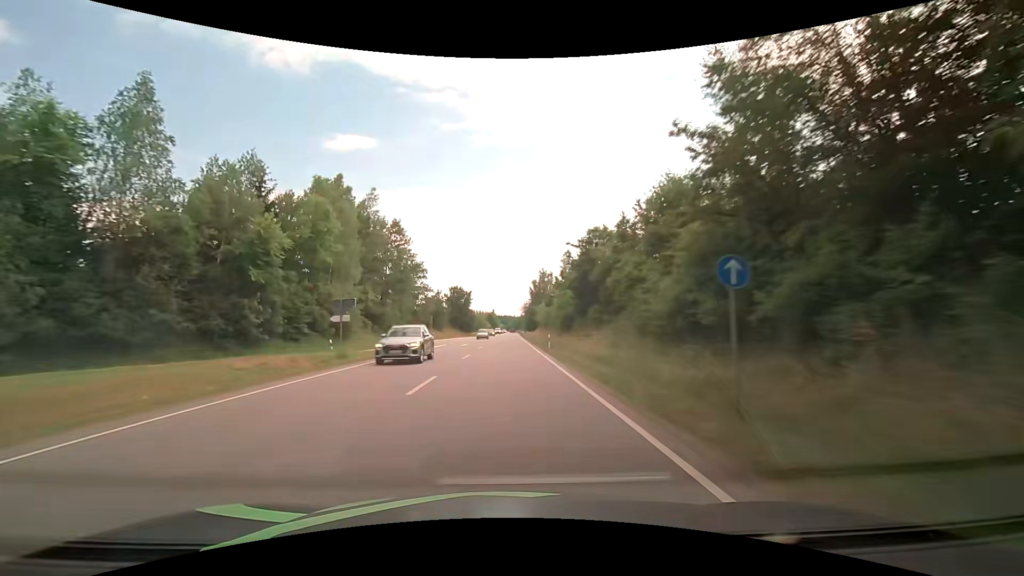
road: primary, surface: asphalt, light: Day
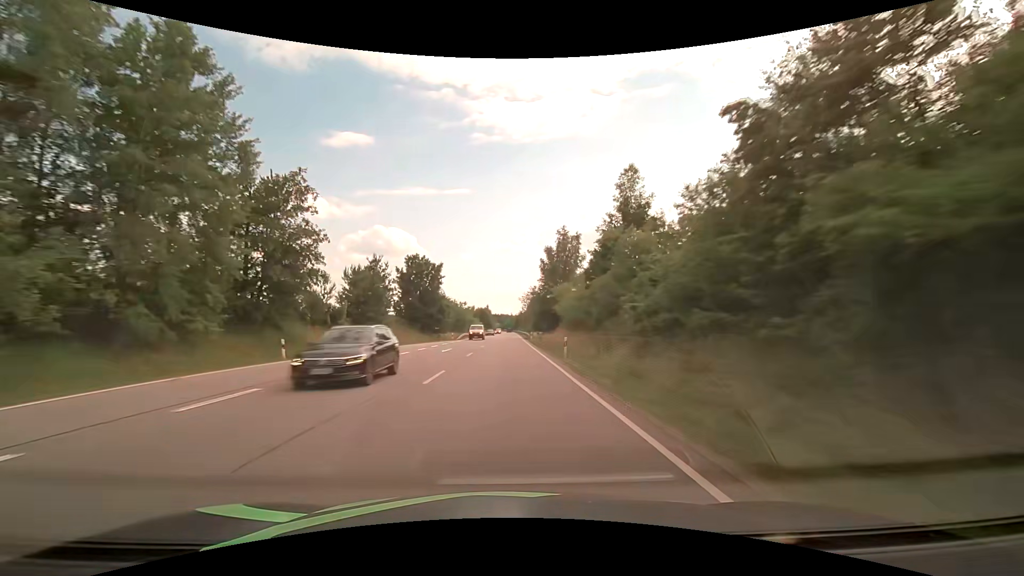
(0.0, +47.3) m; +1°
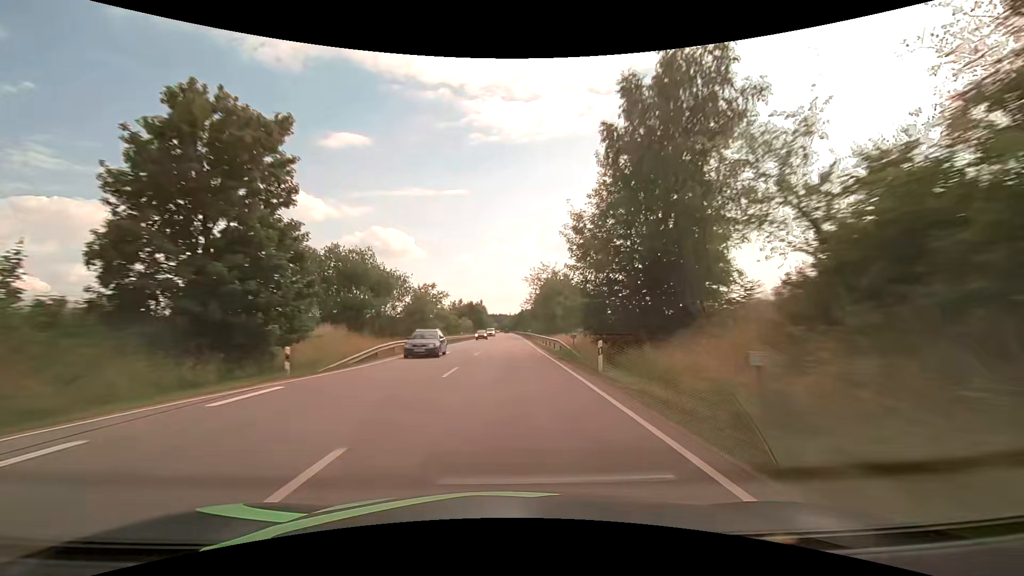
(-0.3, +47.4) m; 0°
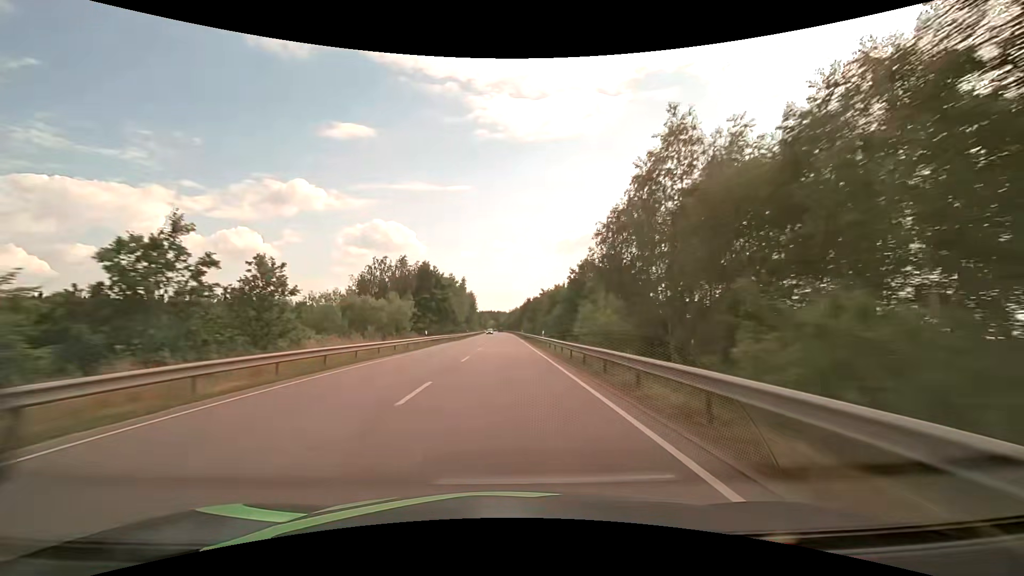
(+0.4, +79.1) m; 0°
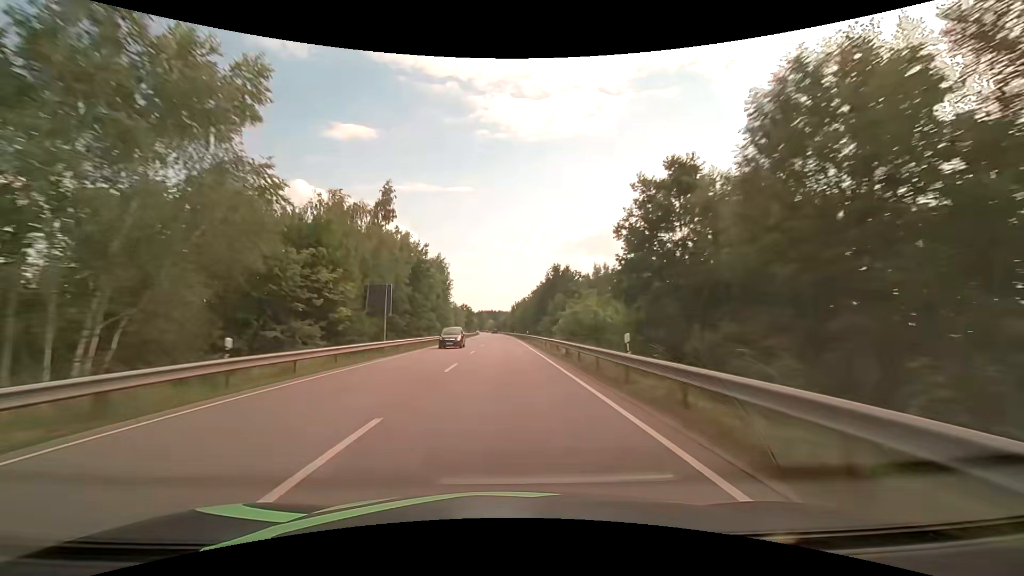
(+0.1, +79.2) m; 0°
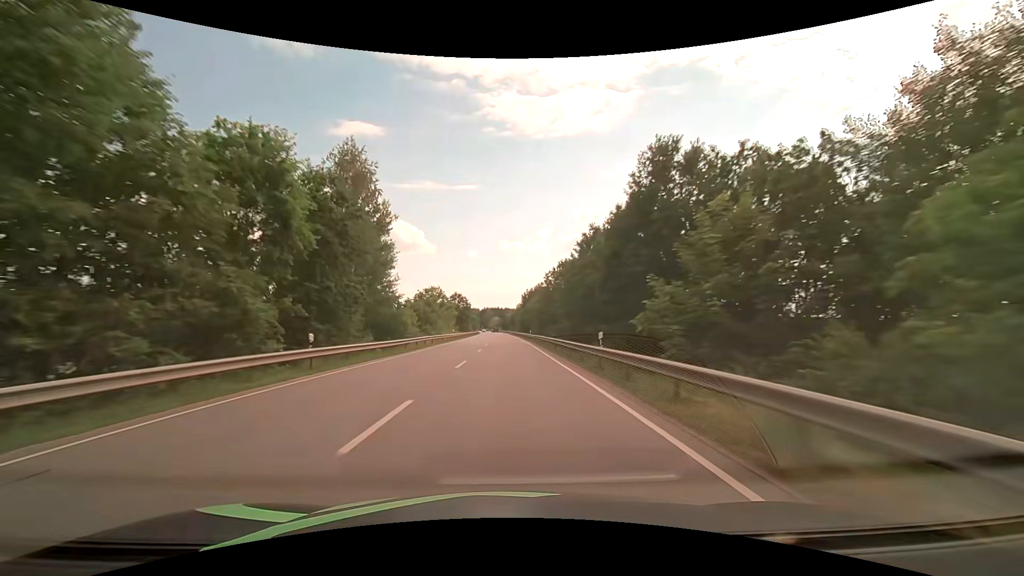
(-0.6, +47.4) m; -1°
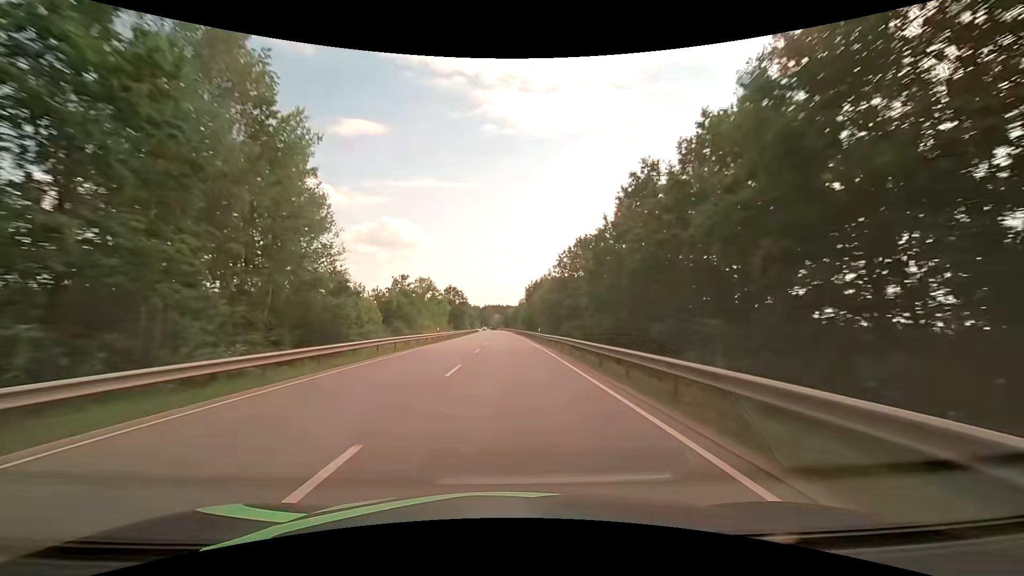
(-0.1, +15.6) m; 0°
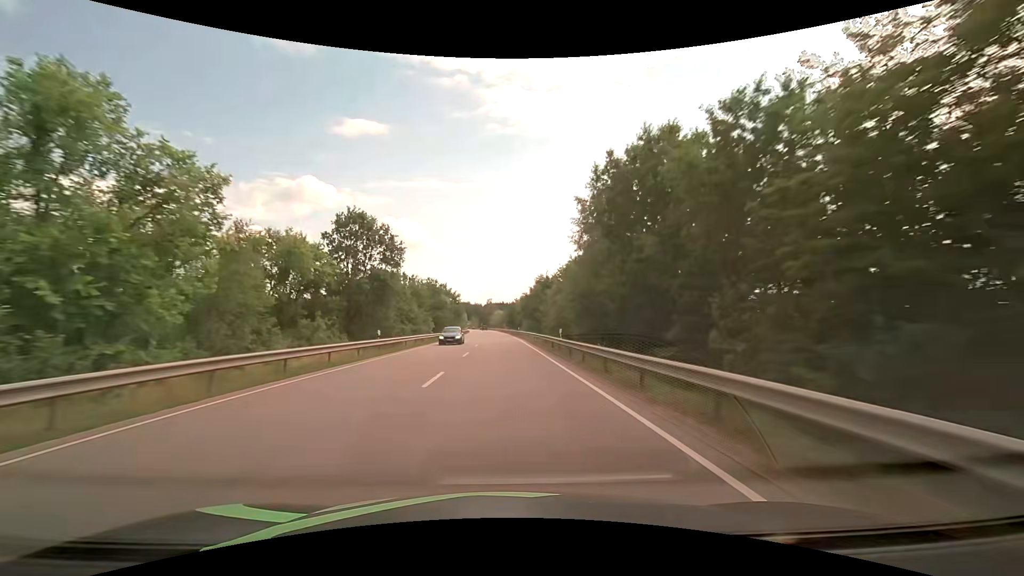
(-0.3, +74.1) m; -1°
(0, +10) (0, +20) (0, +30) (0, +40) (-1, +50) (-1, +60) (-1, +70) (-2, +80) (-2, +90) (-2, +100) m
